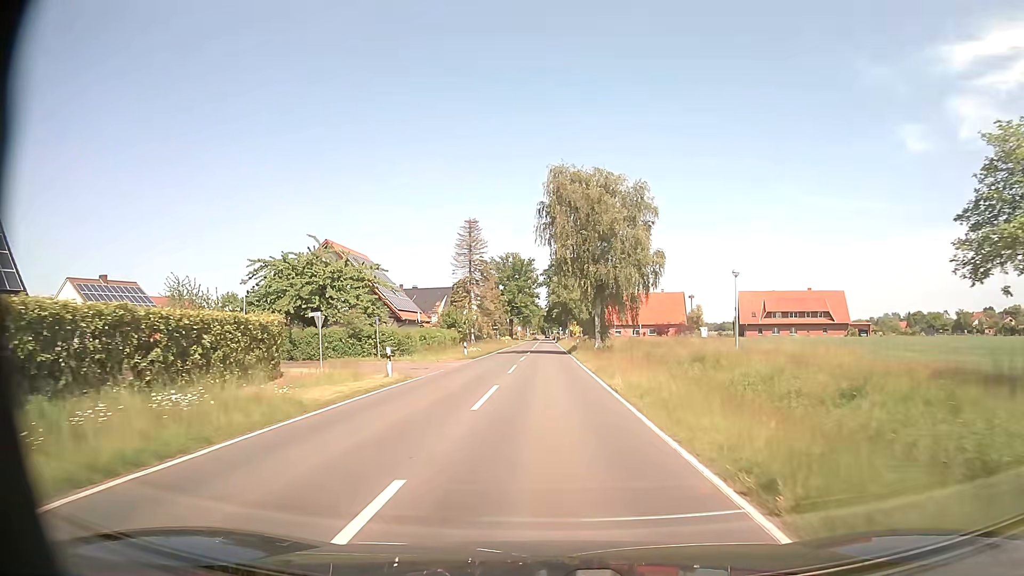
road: secondary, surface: asphalt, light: Day
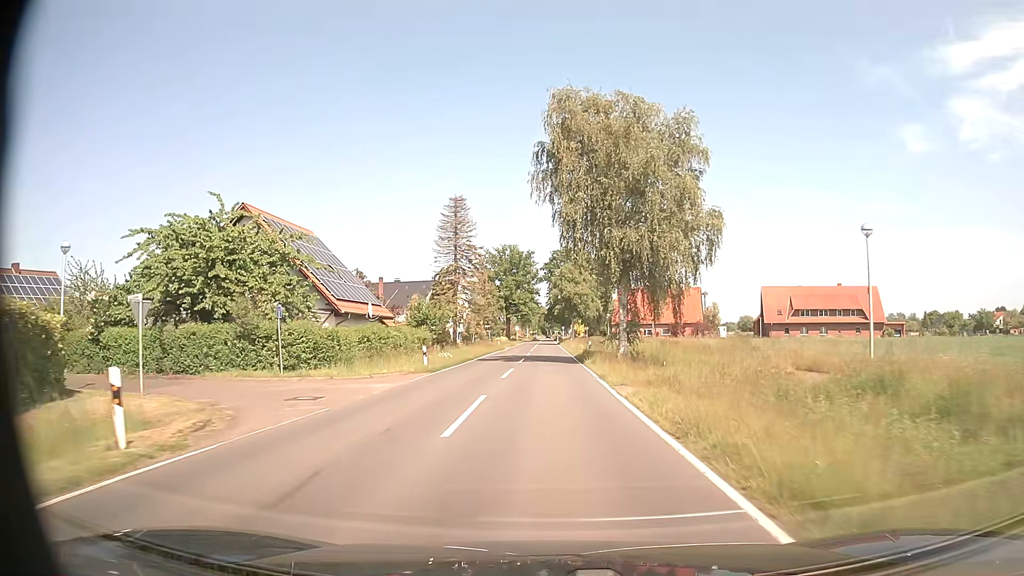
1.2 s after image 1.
(0.0, +15.2) m; 0°
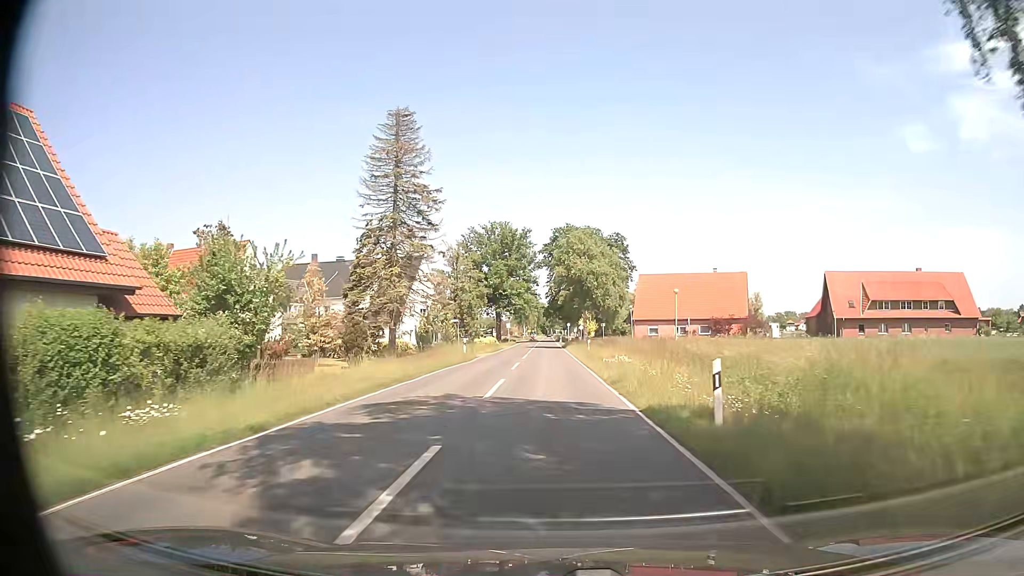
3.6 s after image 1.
(0.0, +30.4) m; +1°
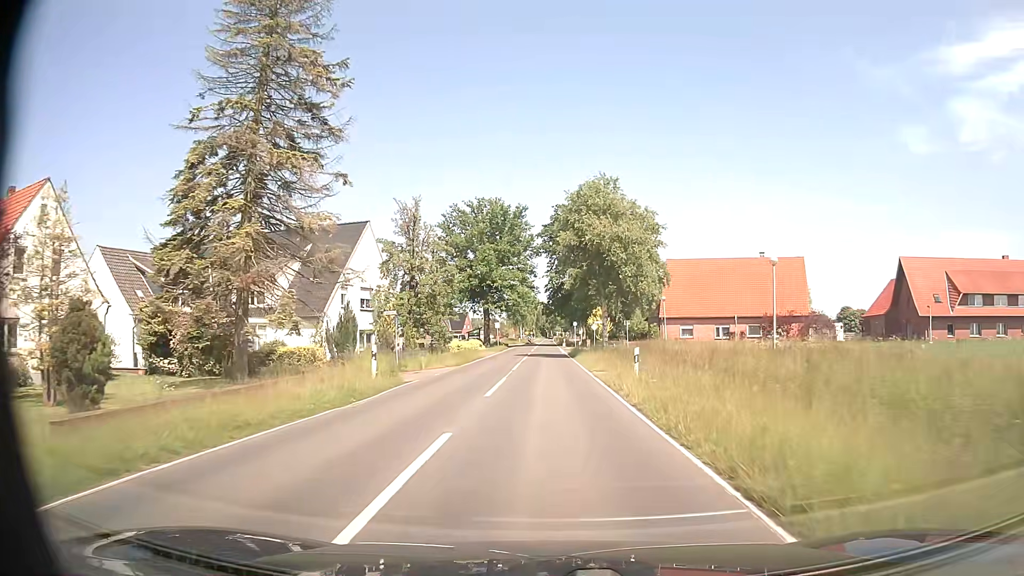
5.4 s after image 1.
(-0.3, +22.8) m; -1°
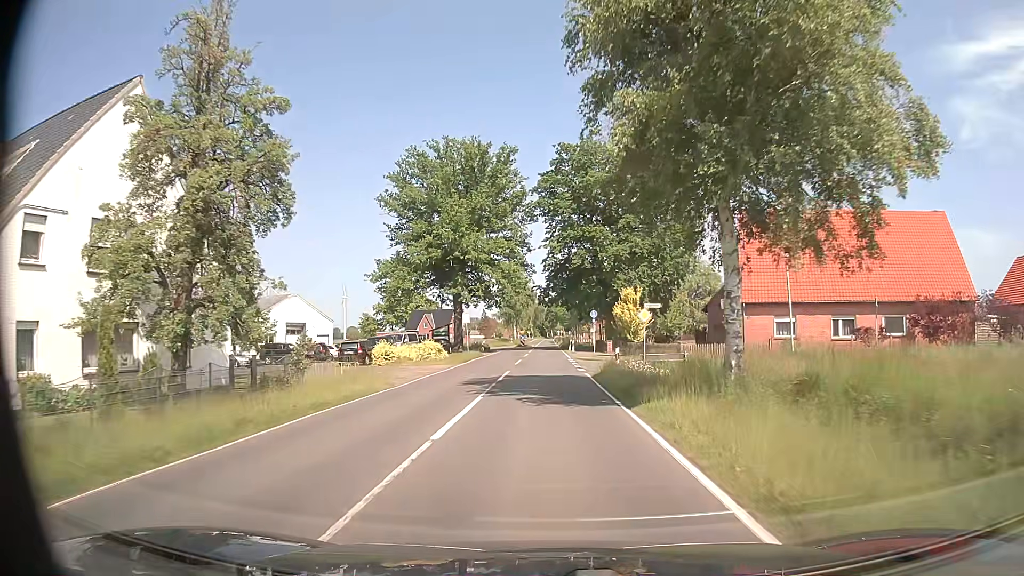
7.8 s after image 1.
(+0.1, +30.5) m; 0°
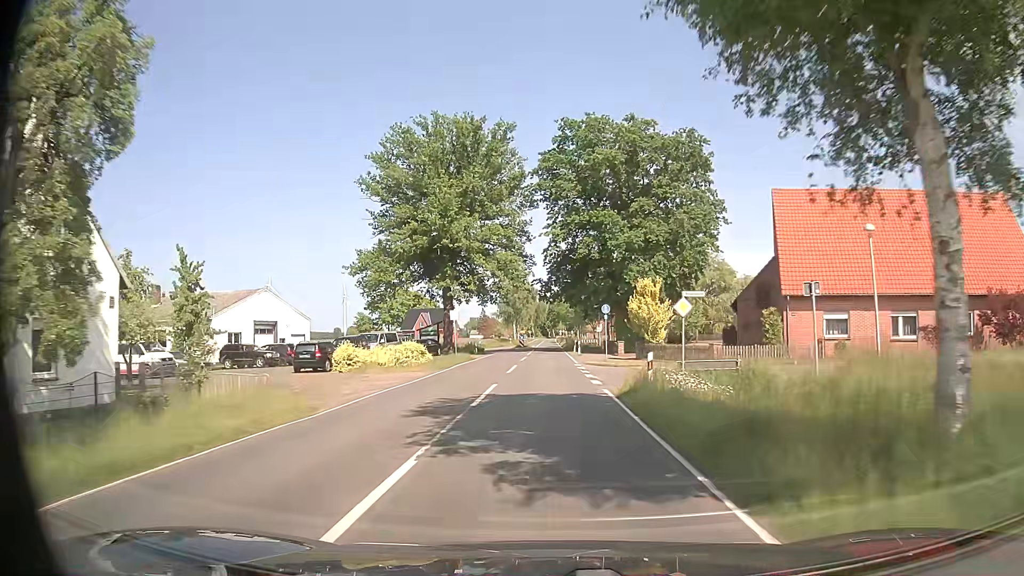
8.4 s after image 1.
(0.0, +7.6) m; 0°
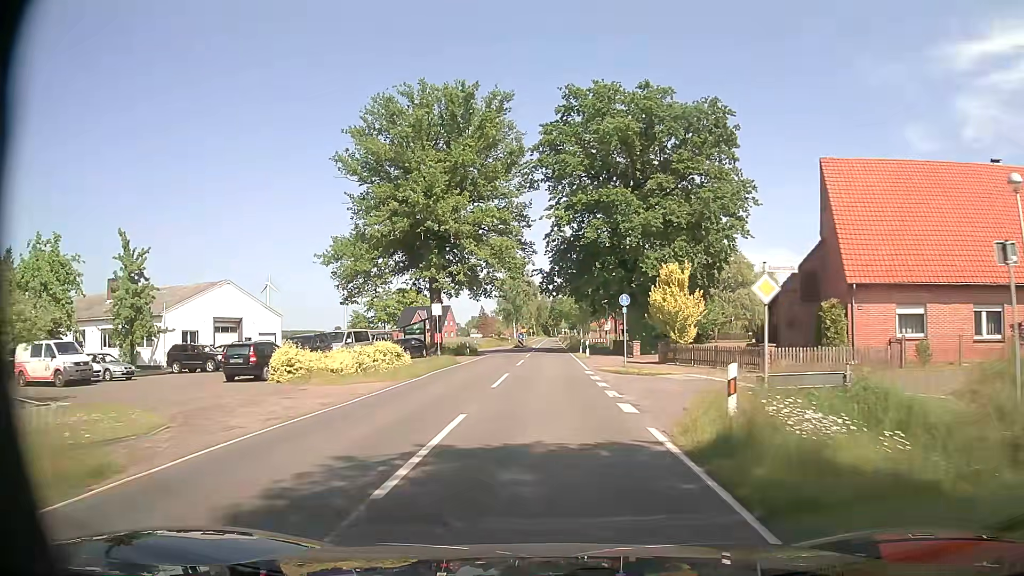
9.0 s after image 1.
(0.0, +7.6) m; -1°
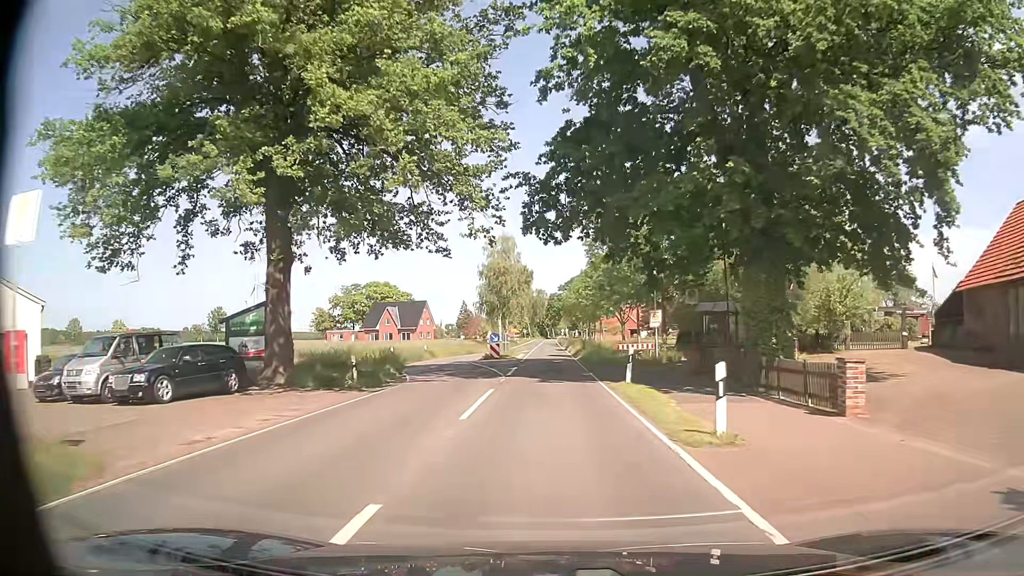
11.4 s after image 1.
(+0.3, +30.4) m; 0°
(0, +10) (0, +20) (0, +30) (0, +40) (0, +50) (0, +60) (+1, +70) (+1, +80) (+1, +90) (+1, +100) m
